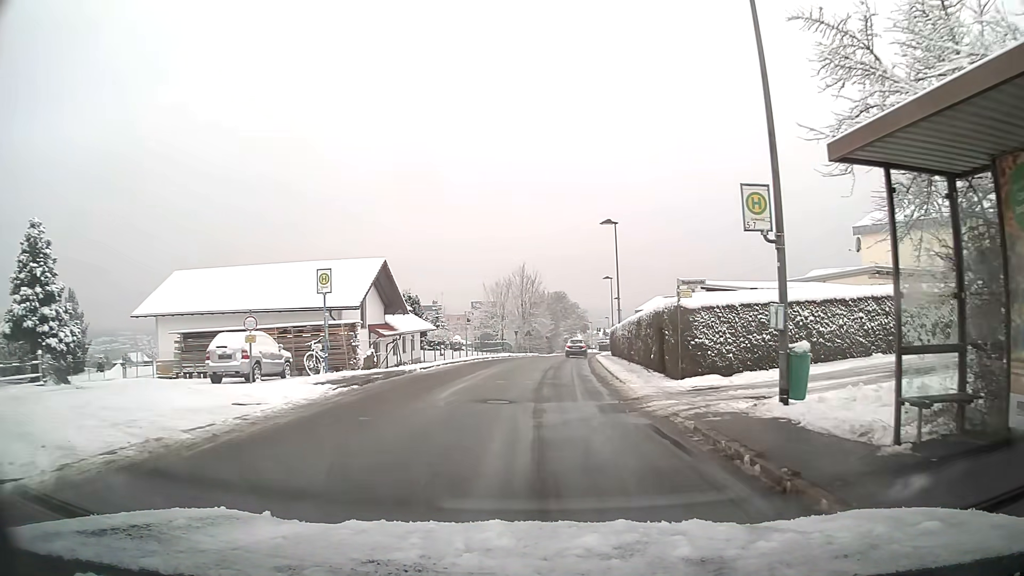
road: unclassified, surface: asphalt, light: Day
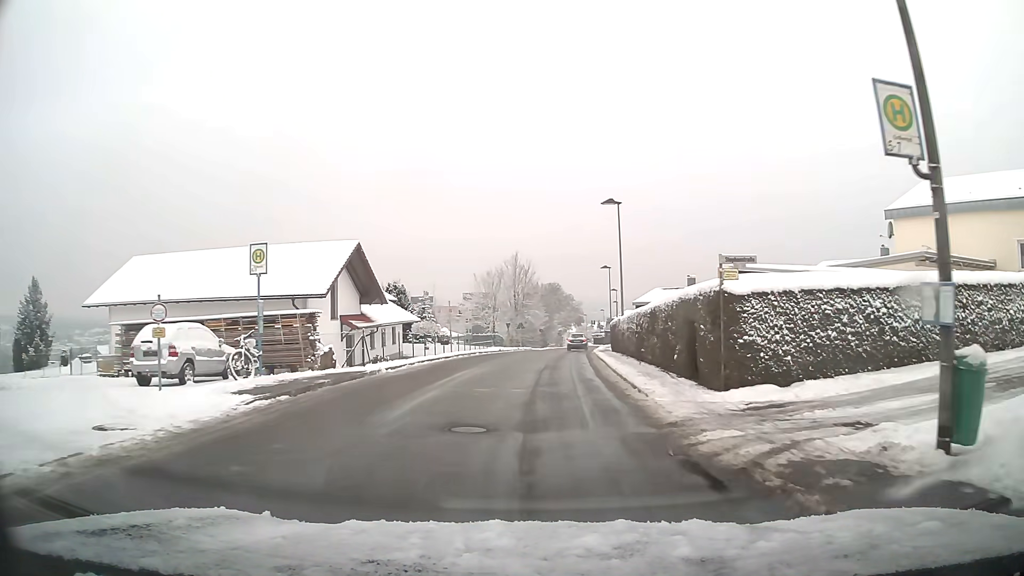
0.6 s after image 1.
(0.0, +4.5) m; +1°
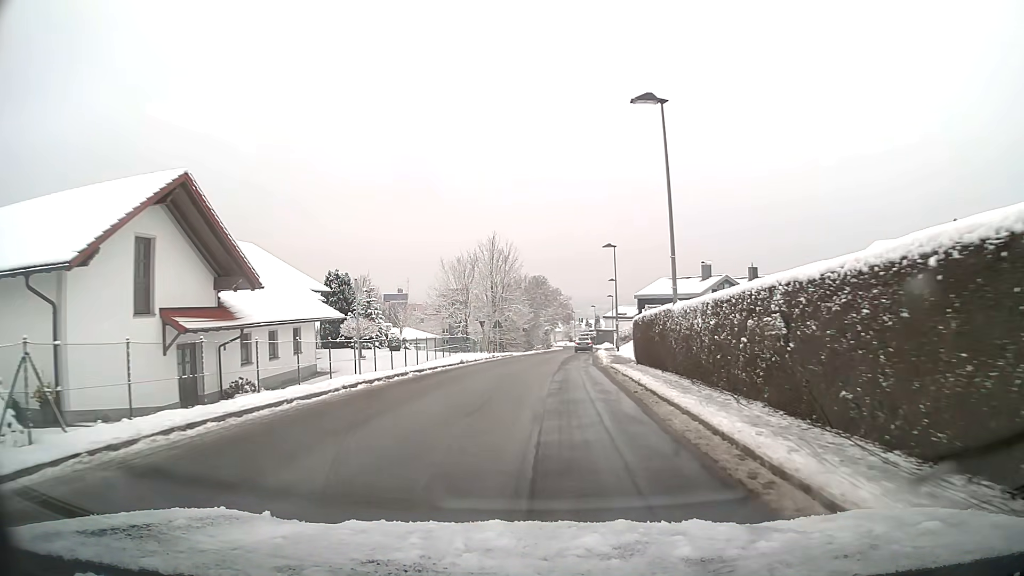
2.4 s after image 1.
(+0.3, +16.8) m; +2°
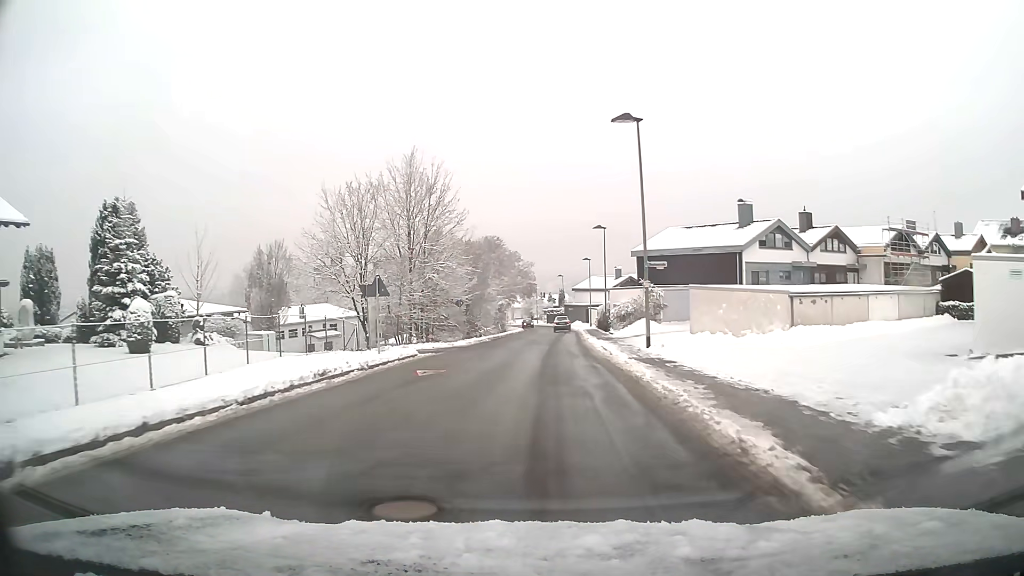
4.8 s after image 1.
(+0.9, +28.0) m; +3°
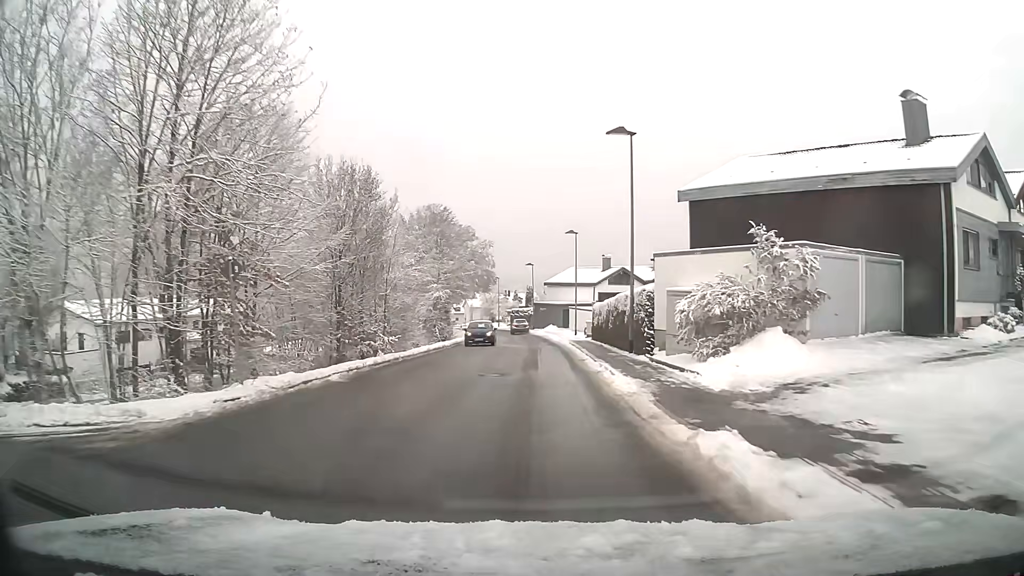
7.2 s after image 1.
(+0.7, +27.9) m; +3°
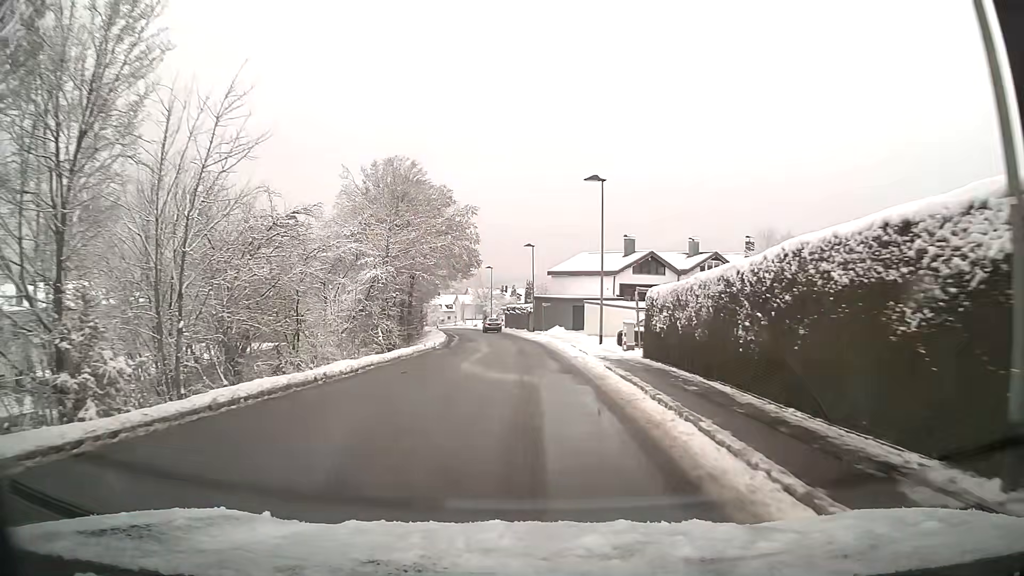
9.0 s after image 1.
(0.0, +20.2) m; 0°
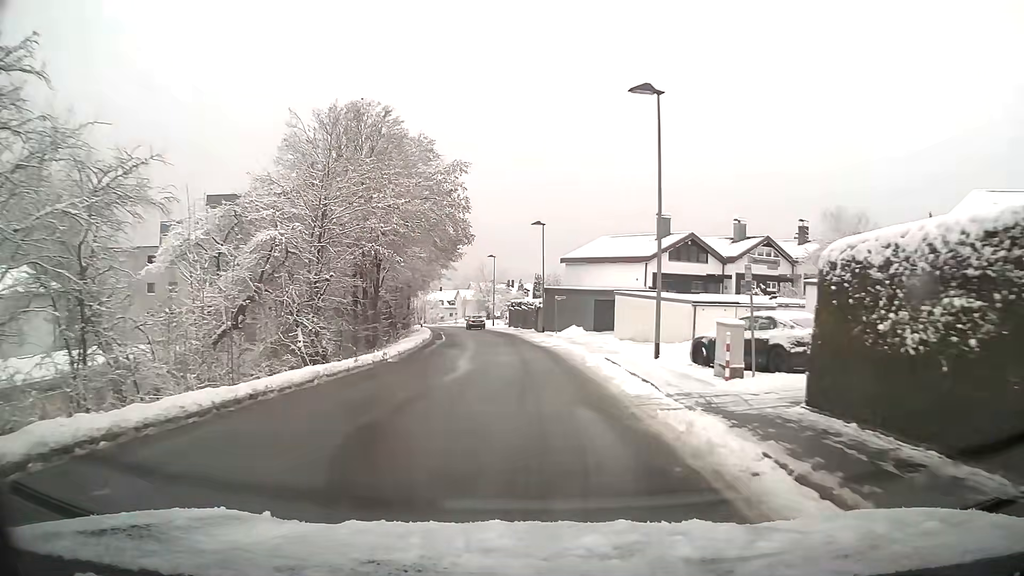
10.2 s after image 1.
(-0.1, +13.2) m; -1°
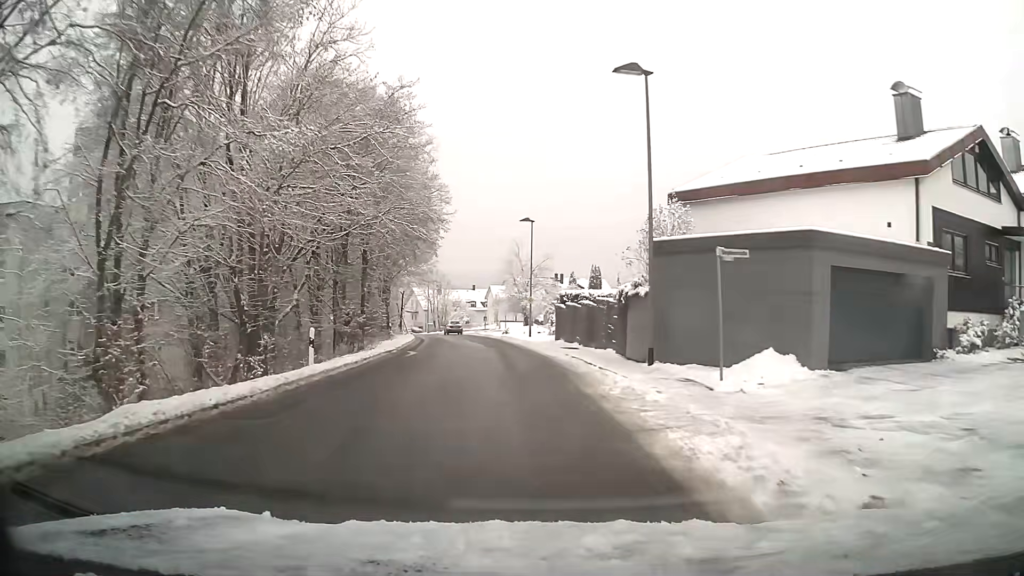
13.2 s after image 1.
(-1.0, +32.0) m; -4°
(0, +10) (-1, +20) (-1, +30) (-2, +40) (-4, +50) (-5, +60) (-7, +69) (-10, +79) (-13, +89) (-17, +98) m
